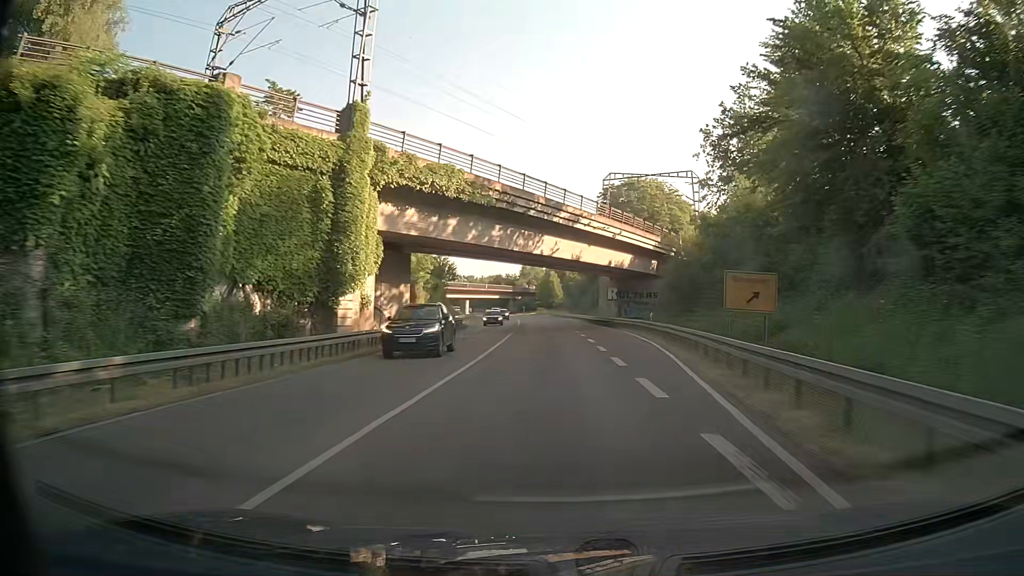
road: primary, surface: asphalt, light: Day
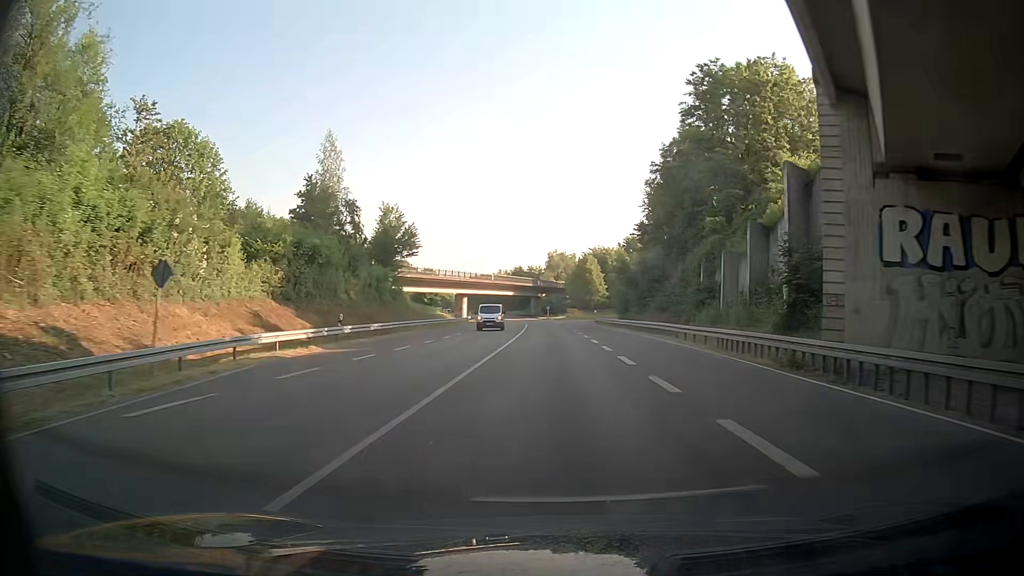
(-0.5, +60.8) m; -2°
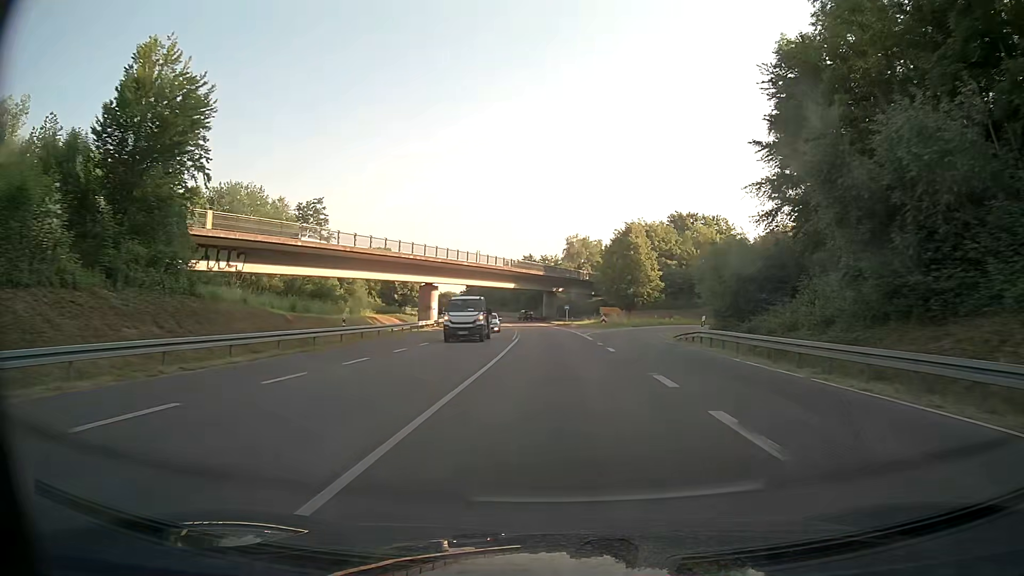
(-0.9, +48.4) m; -2°
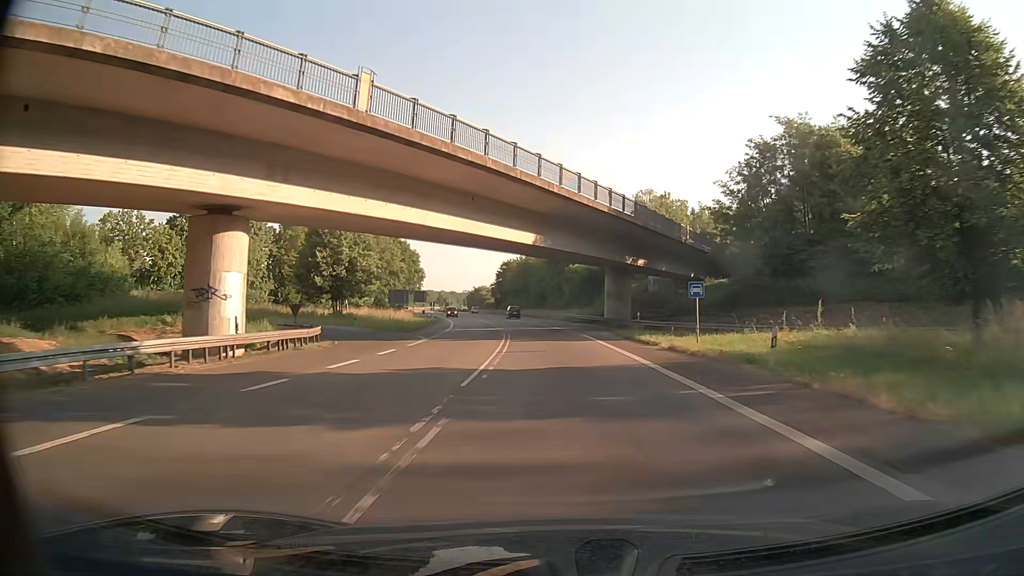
(-2.0, +60.7) m; -4°
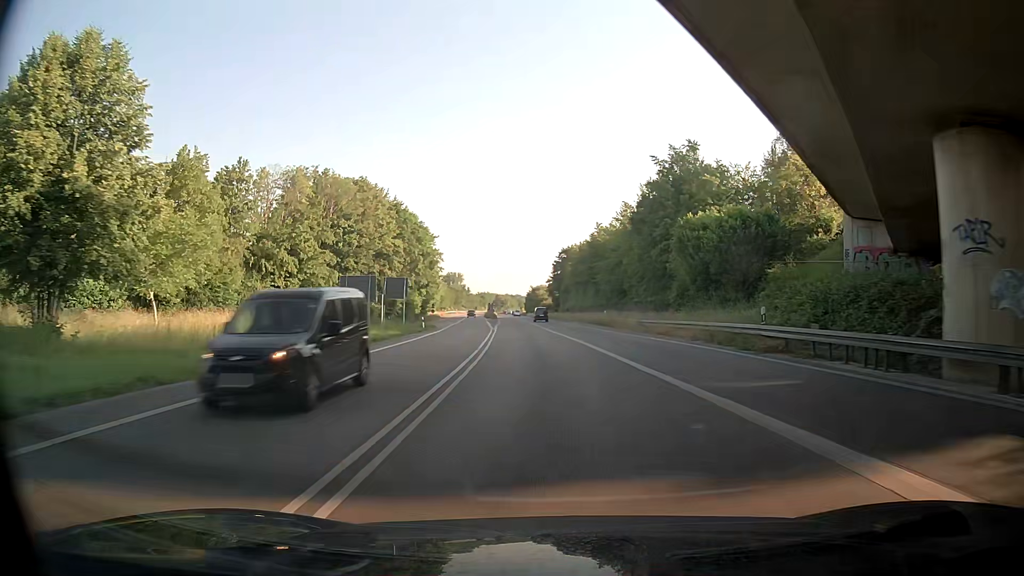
(-1.7, +48.8) m; -4°
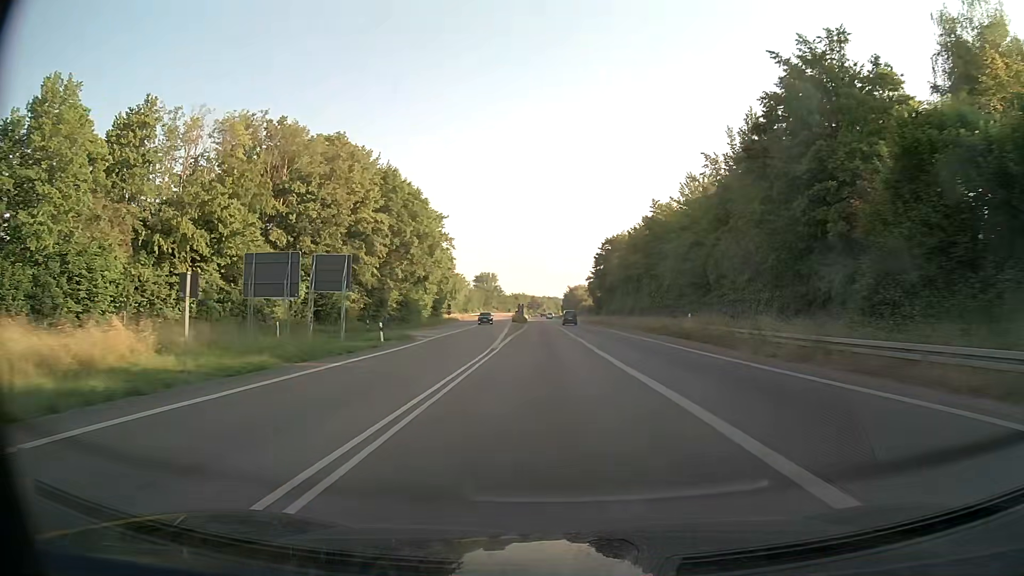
(-1.4, +24.5) m; -4°
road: trunk
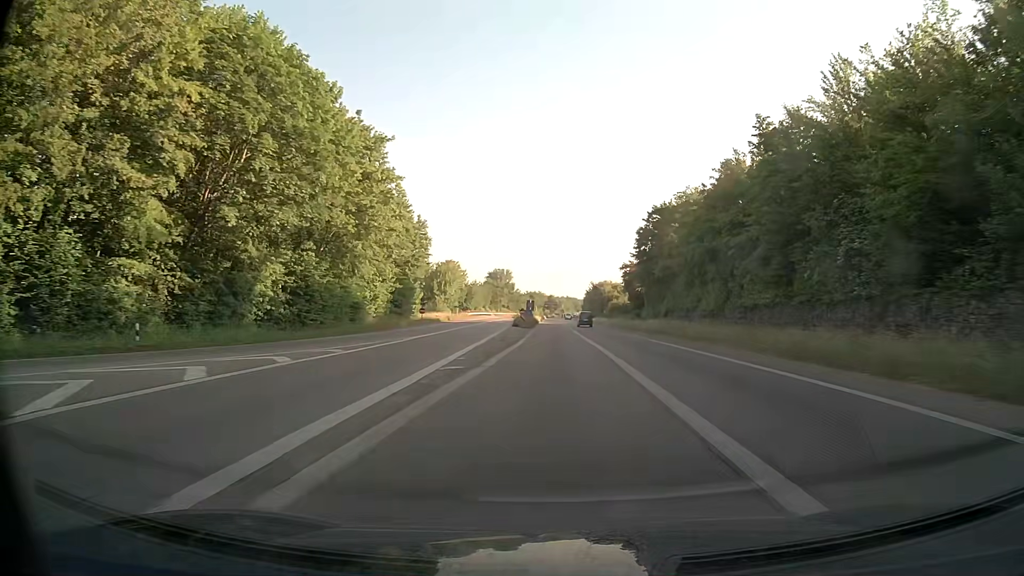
(-0.9, +37.4) m; -2°
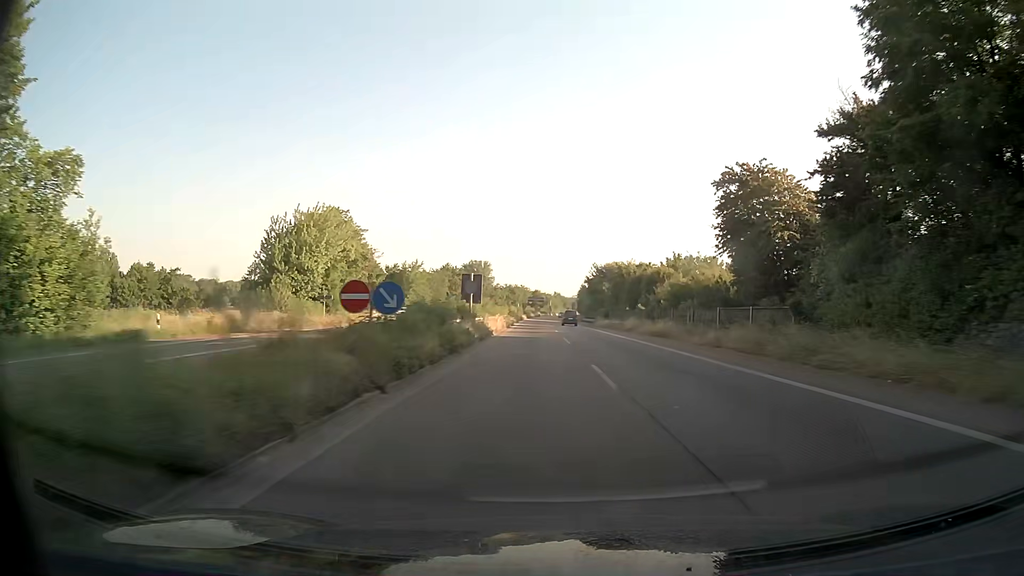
(+0.1, +64.6) m; +1°
(0, +10) (0, +20) (0, +30) (+1, +40) (+1, +50) (+1, +60) (+1, +70) (+1, +80) (+1, +90) (+1, +100) m
